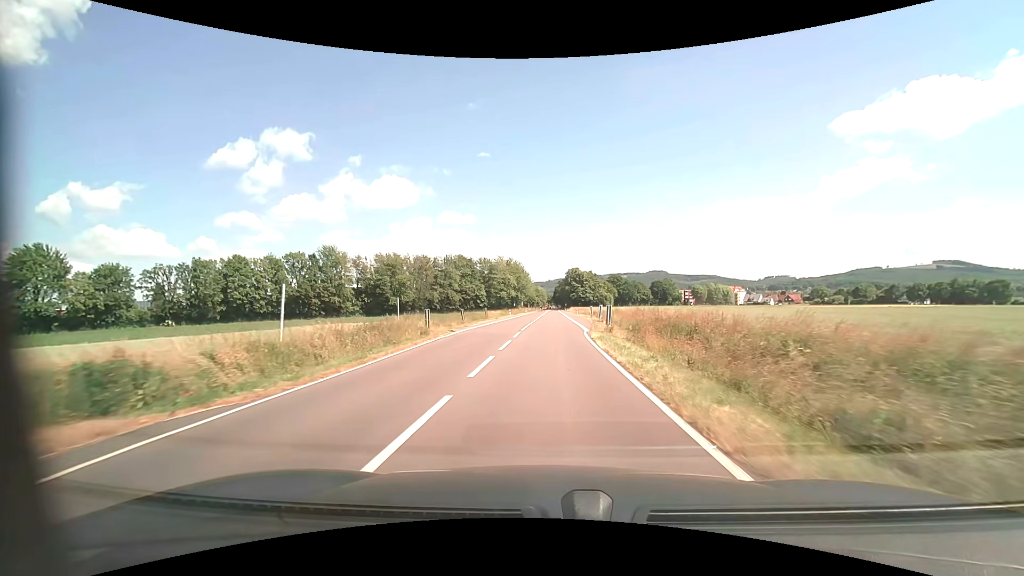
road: tertiary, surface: asphalt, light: Day
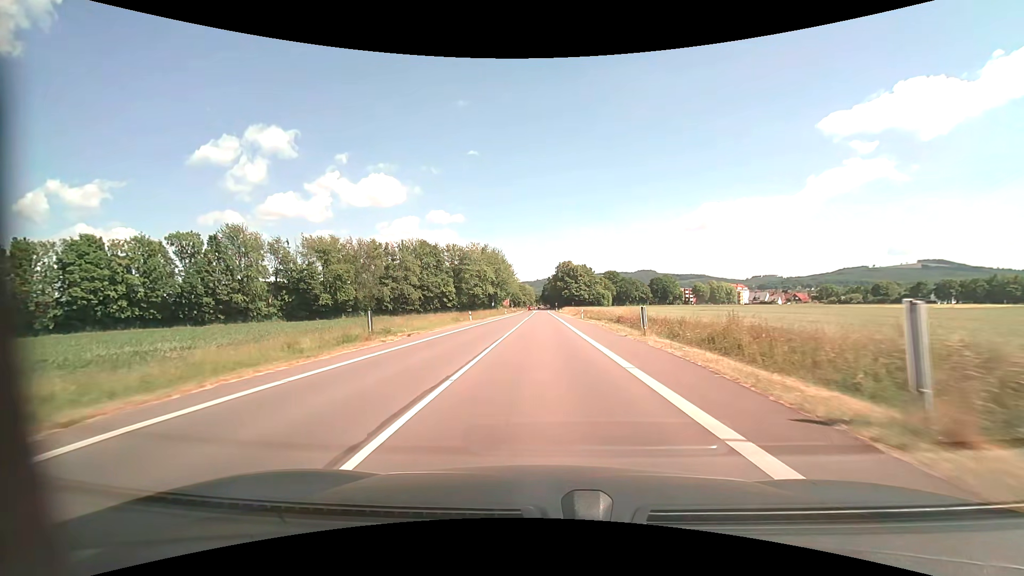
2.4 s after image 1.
(+0.5, +37.0) m; +1°
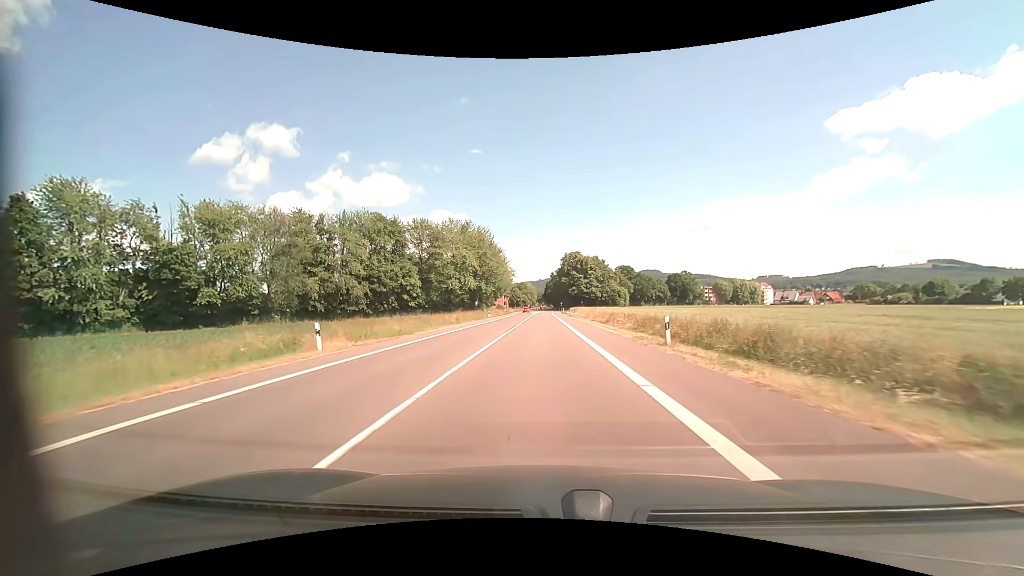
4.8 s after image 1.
(0.0, +37.7) m; 0°
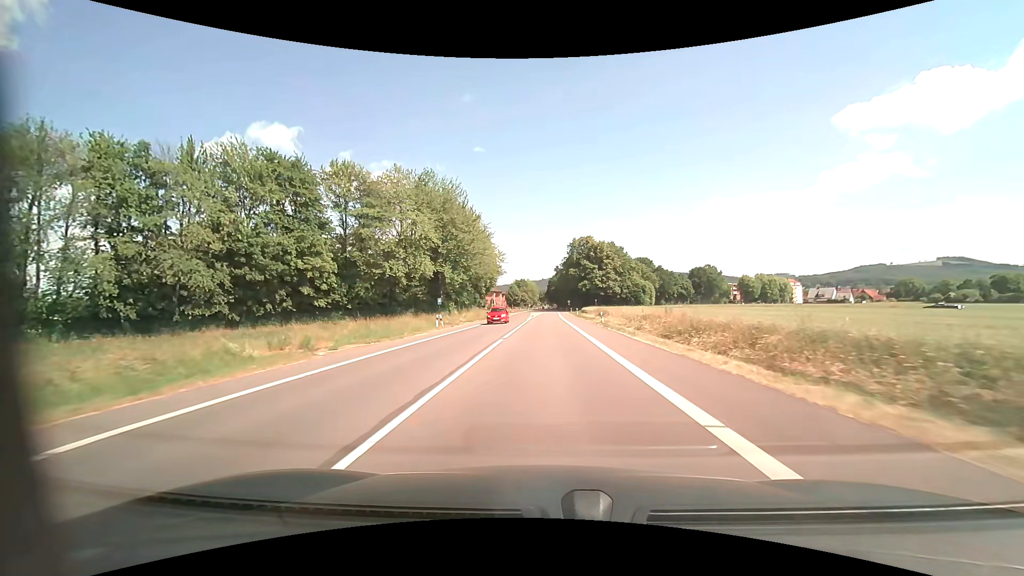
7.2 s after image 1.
(-0.2, +37.9) m; 0°
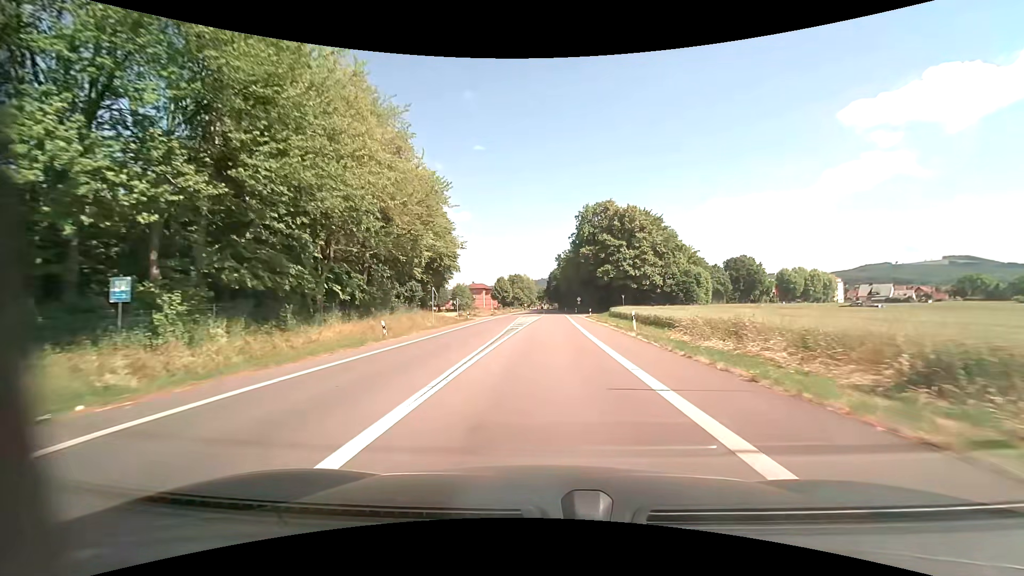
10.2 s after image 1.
(+0.1, +47.7) m; 0°
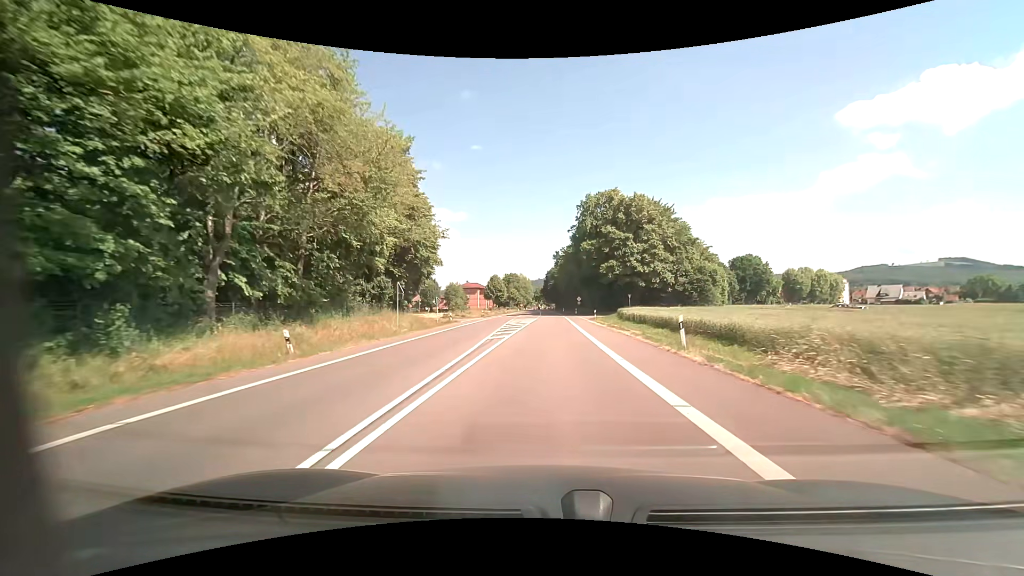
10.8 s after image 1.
(0.0, +9.6) m; 0°
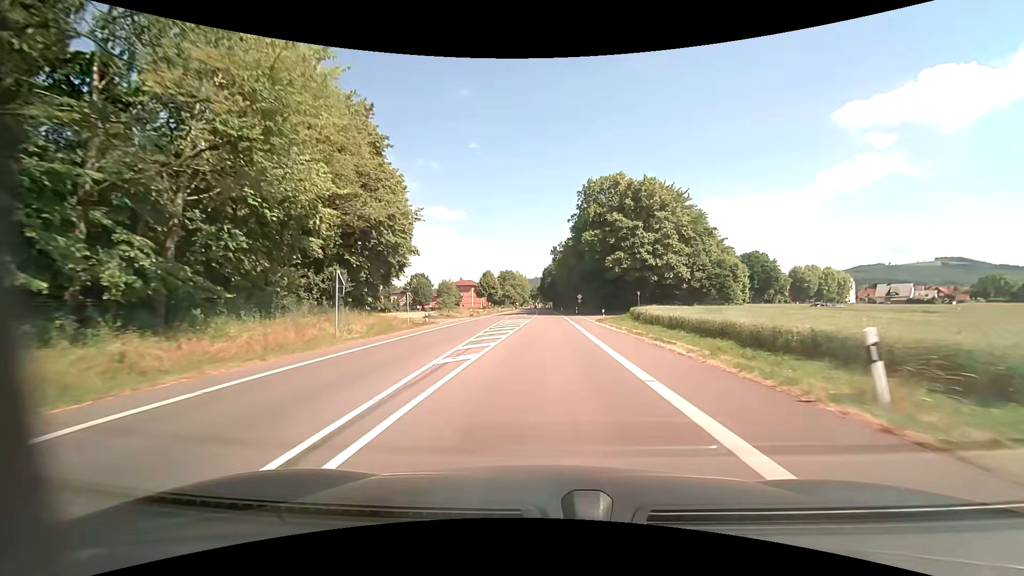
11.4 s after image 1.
(0.0, +9.6) m; 0°
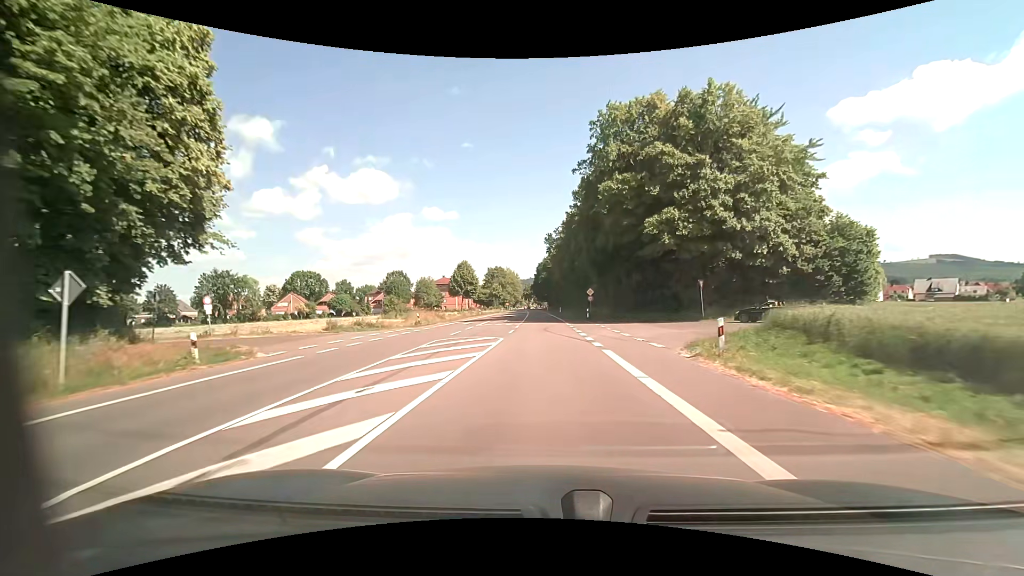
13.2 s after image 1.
(+0.3, +28.6) m; +1°
(0, +10) (0, +20) (0, +30) (0, +40) (-1, +50) (-1, +60) (-1, +70) (-1, +80) (-2, +90) (-2, +100) m
